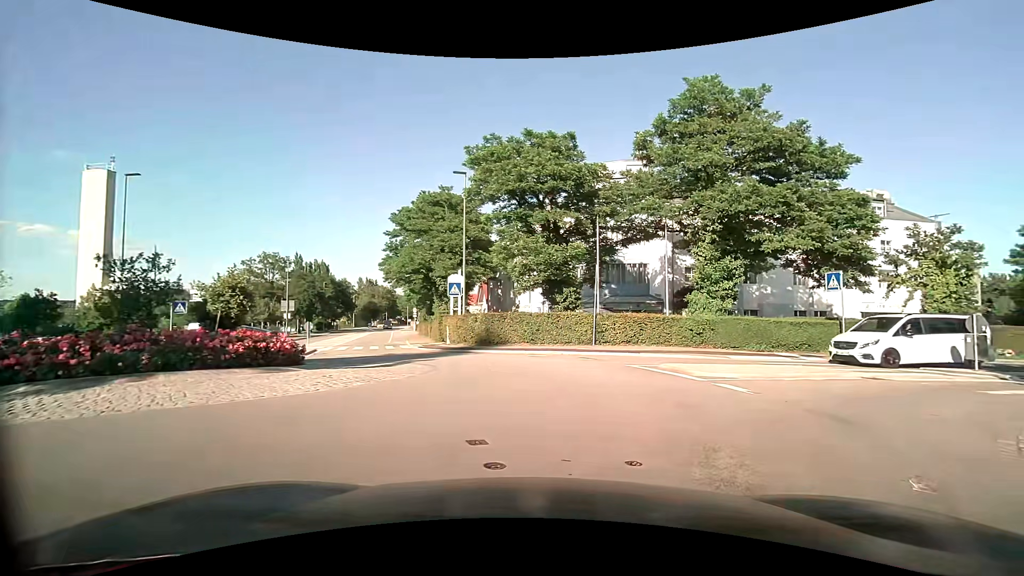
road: tertiary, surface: asphalt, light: Day
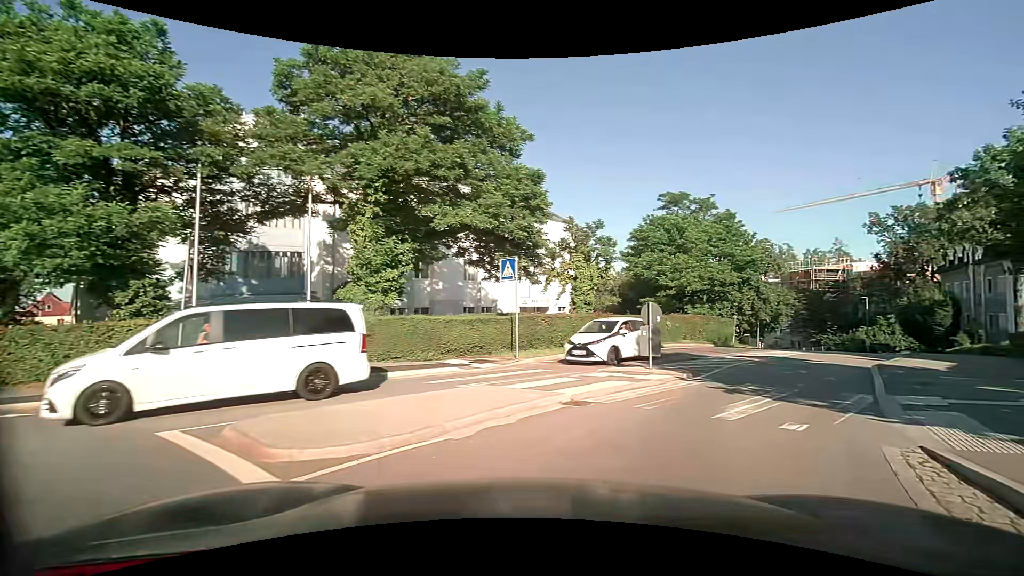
(+1.9, +7.2) m; +33°
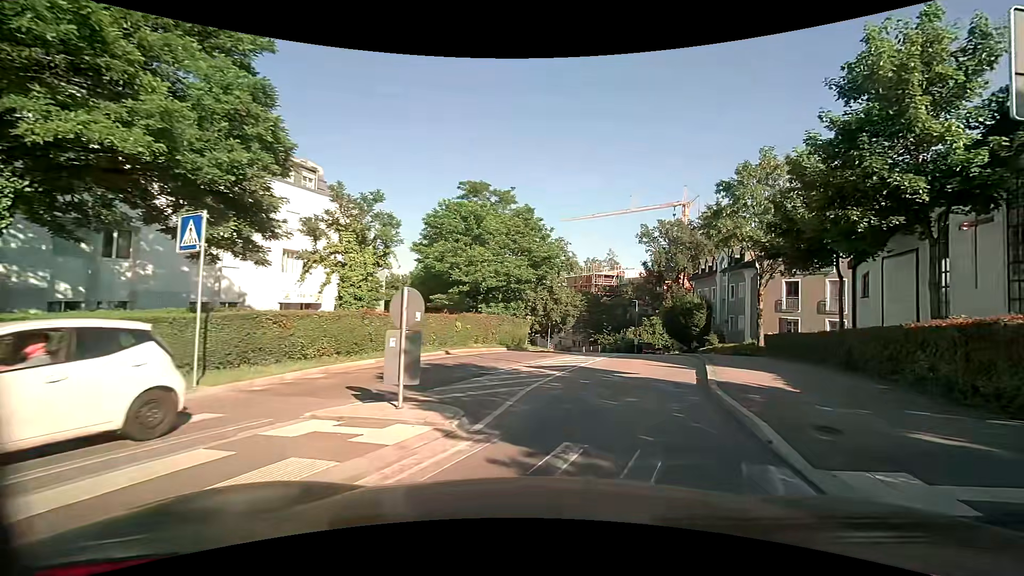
(+1.3, +6.0) m; +24°
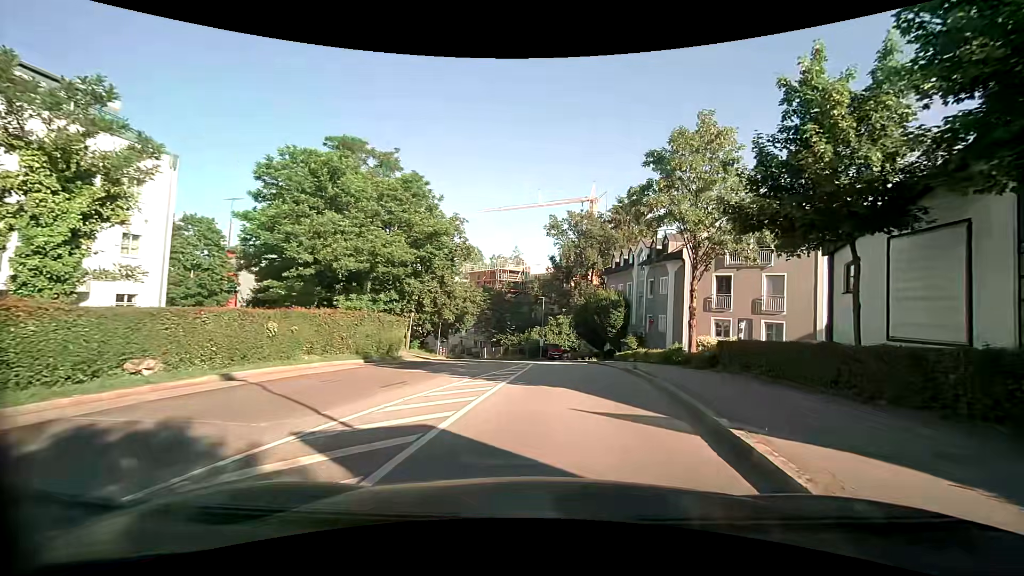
(+0.9, +8.8) m; +11°
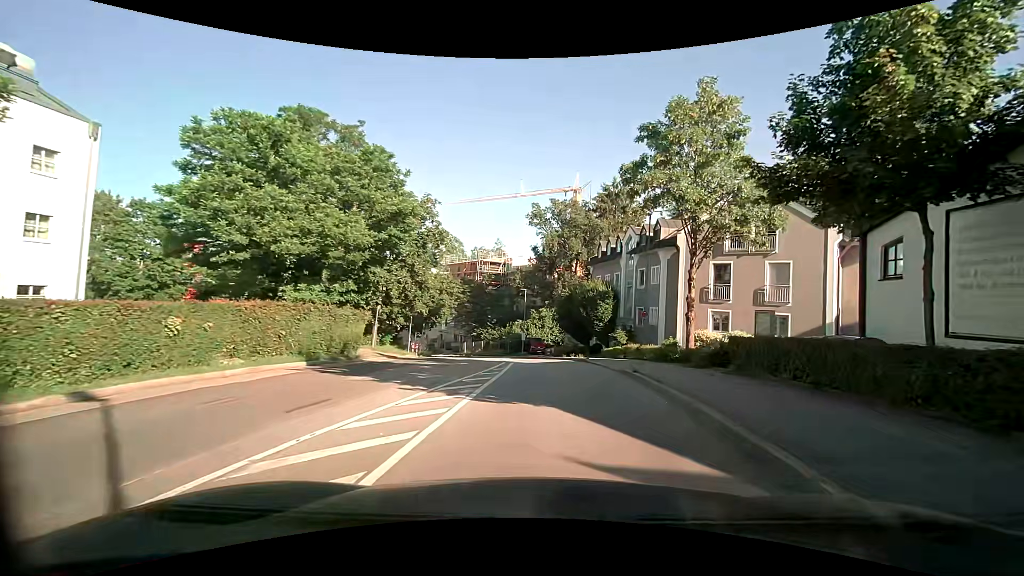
(0.0, +3.3) m; +2°
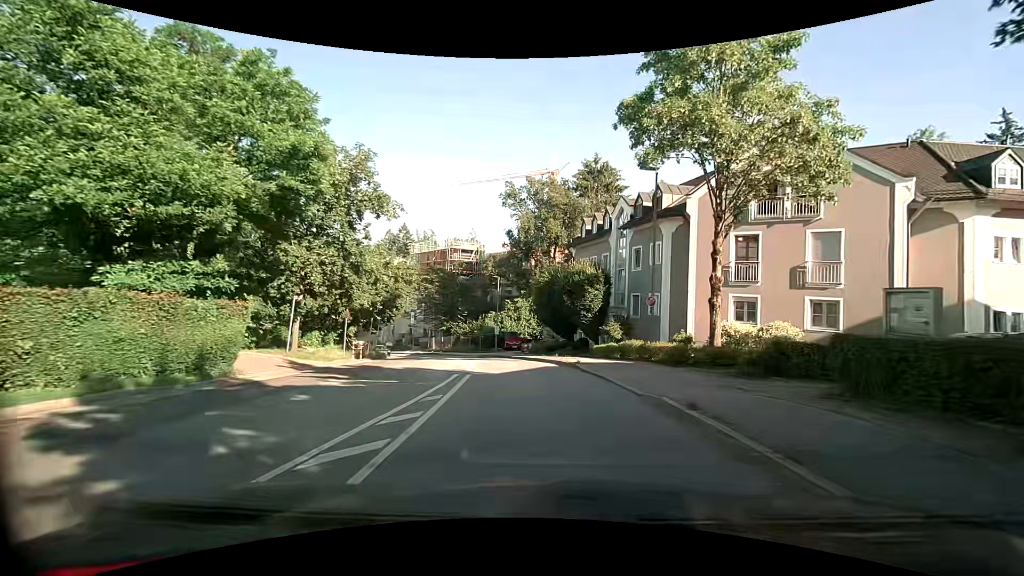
(+0.2, +7.2) m; +2°
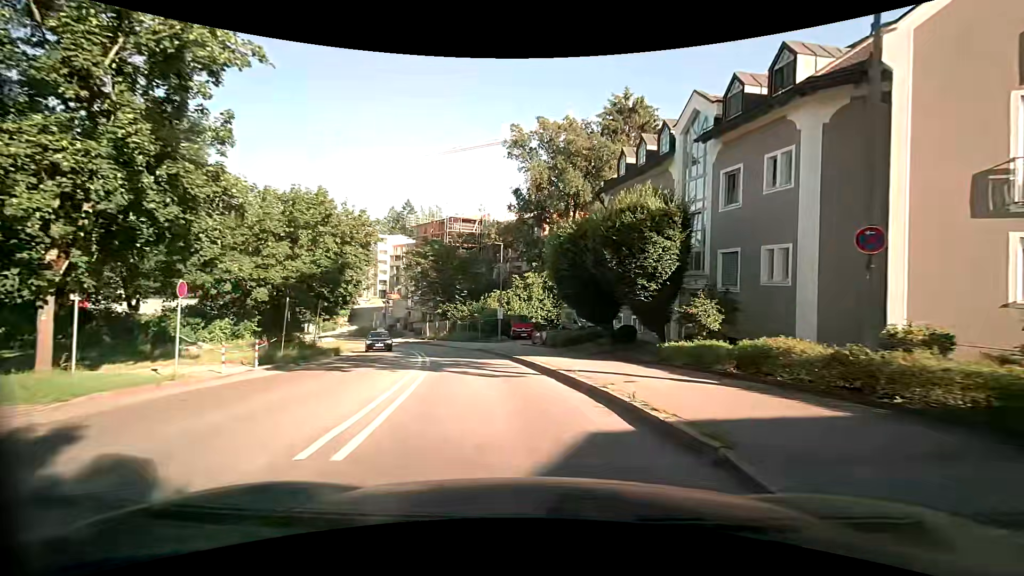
(0.0, +13.0) m; -1°
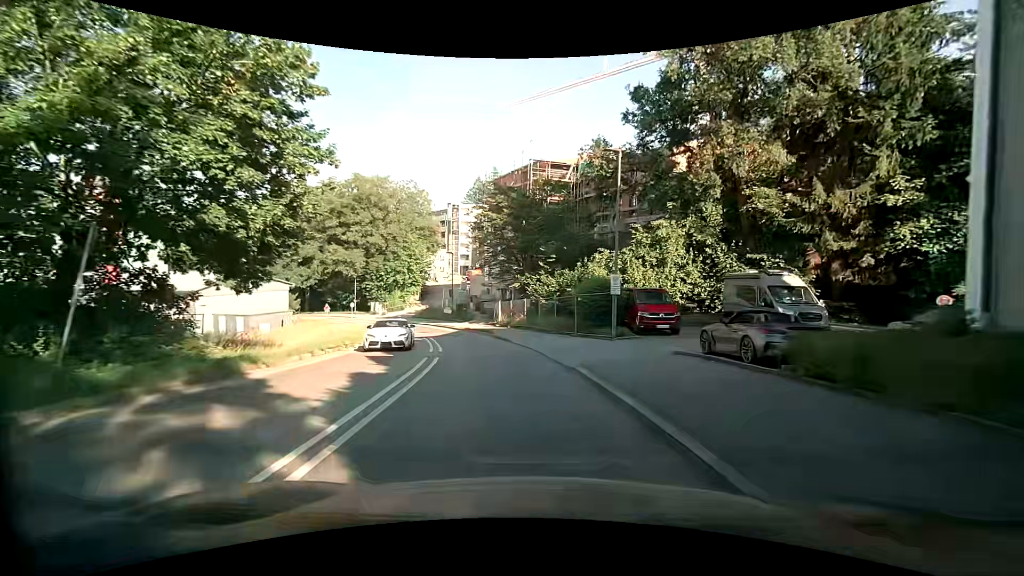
(-1.8, +18.8) m; -11°
(0, +10) (-2, +20) (-4, +30) (-7, +39) (-11, +48) (-15, +57) (-20, +66) (-26, +74) (-33, +82) (-40, +89) m
